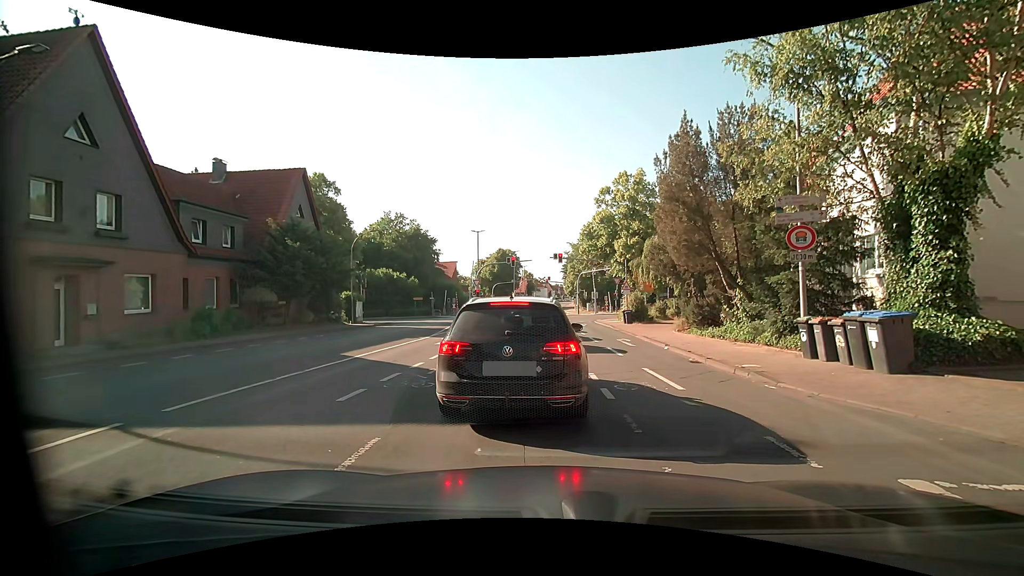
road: unclassified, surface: asphalt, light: Day
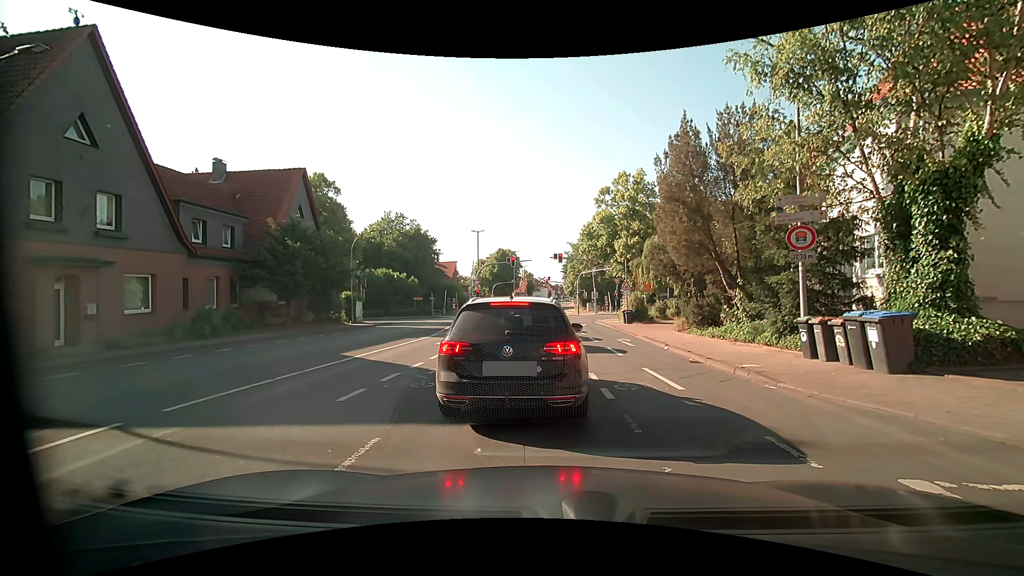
(0.0, 0.0) m; 0°
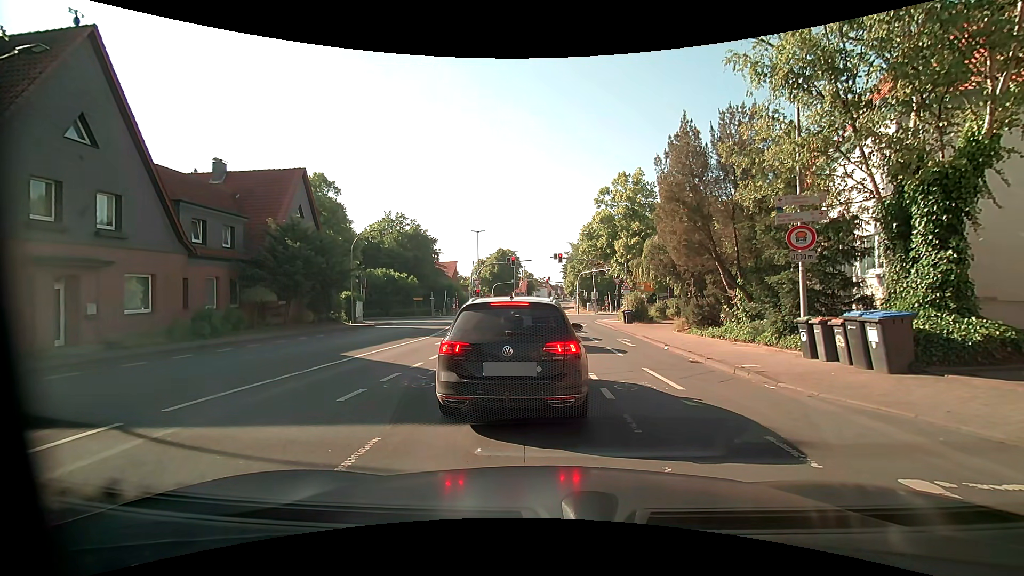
(0.0, 0.0) m; 0°
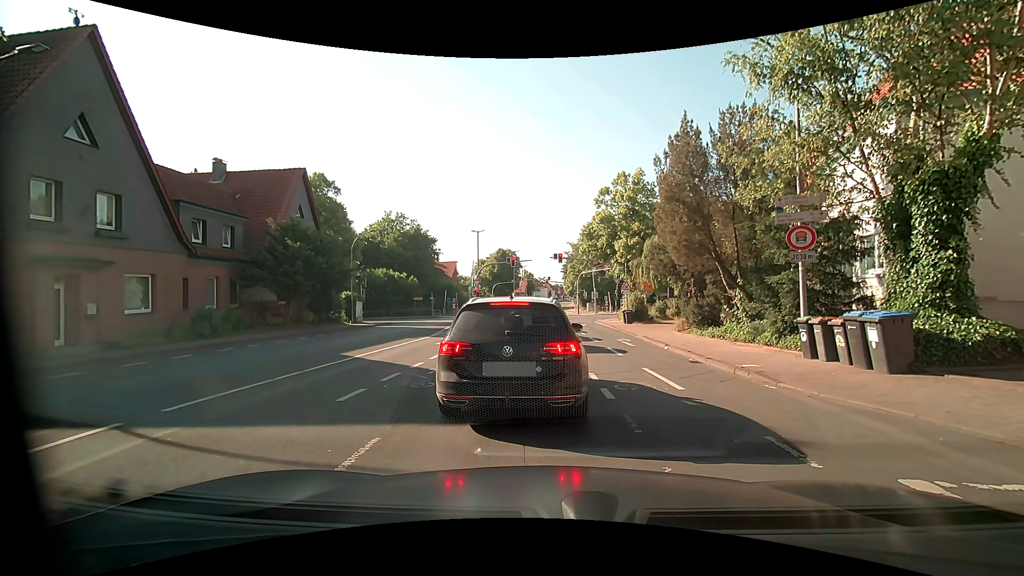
(0.0, 0.0) m; 0°
